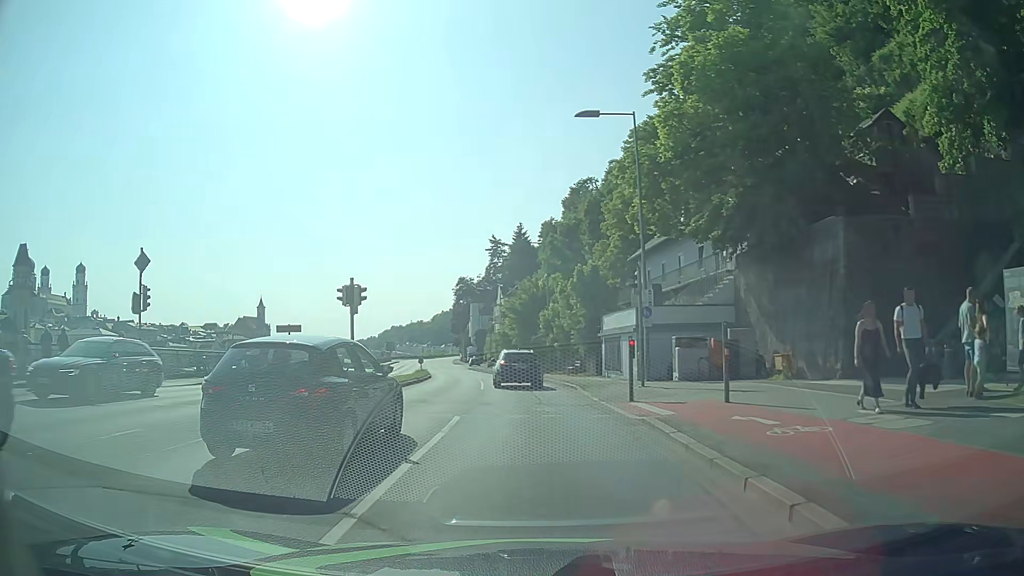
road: primary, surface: asphalt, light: Day
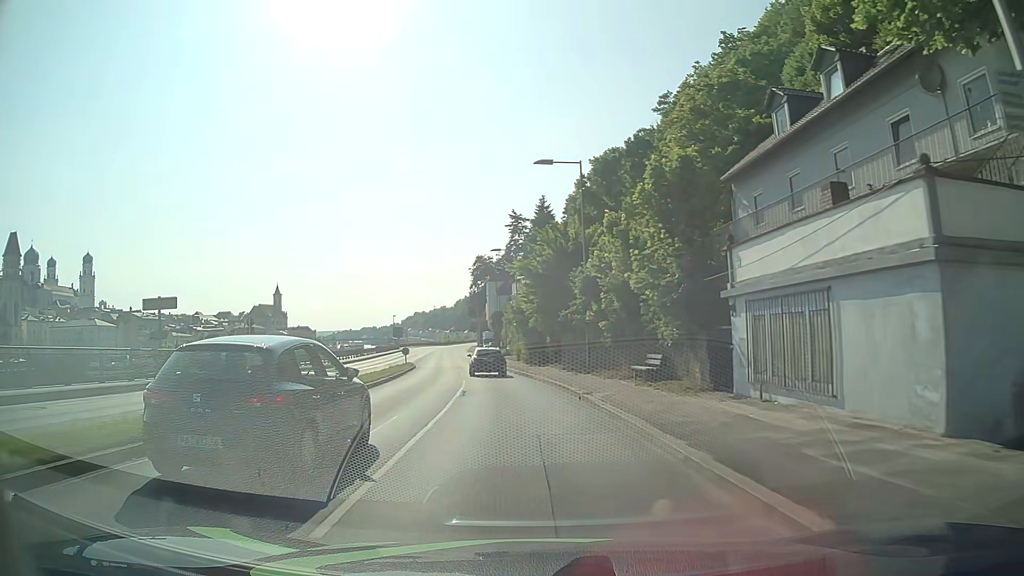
(-0.1, +20.5) m; -2°
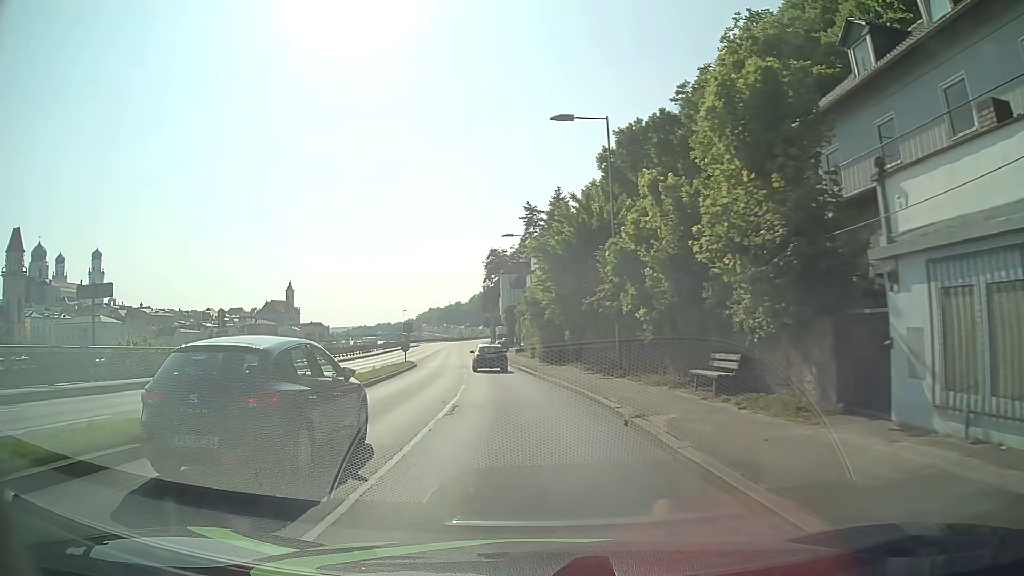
(-0.1, +6.2) m; -2°
(0, +10) (-1, +20) (-1, +30) (-2, +40) (-3, +50) (-5, +60) (-6, +70) (-7, +80) (-8, +90) (-9, +100) m
